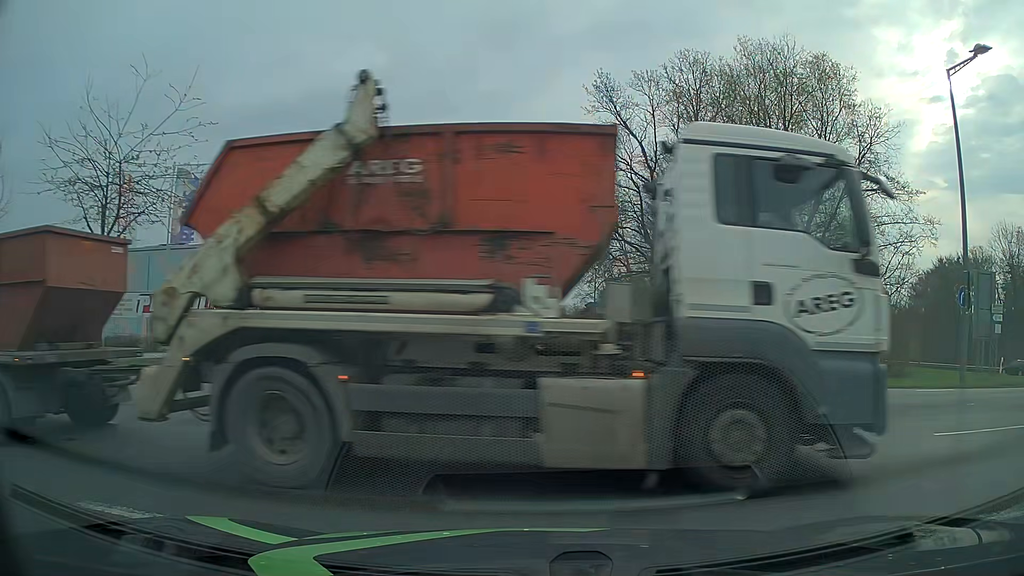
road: residential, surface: asphalt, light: Day
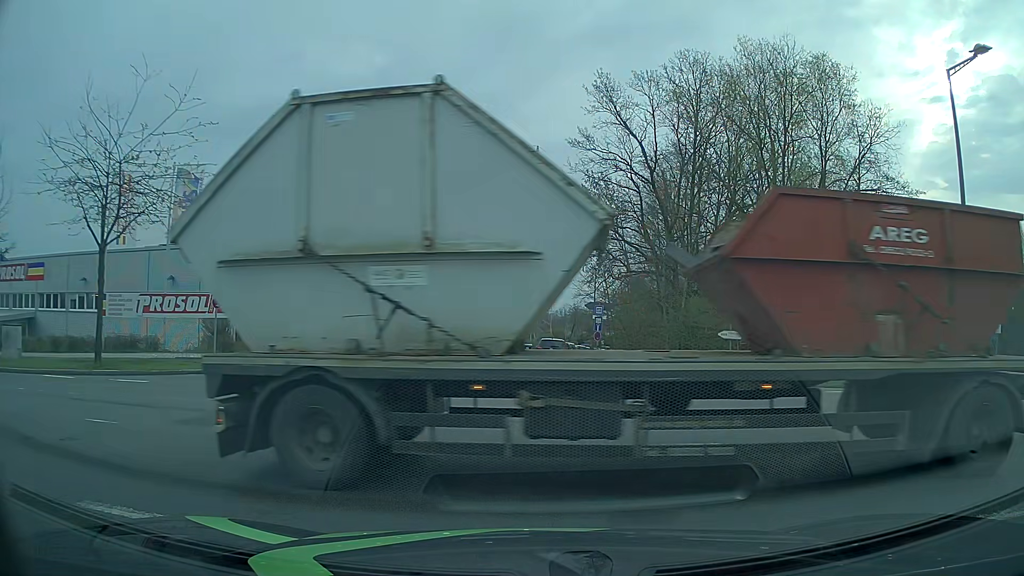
(0.0, 0.0) m; 0°
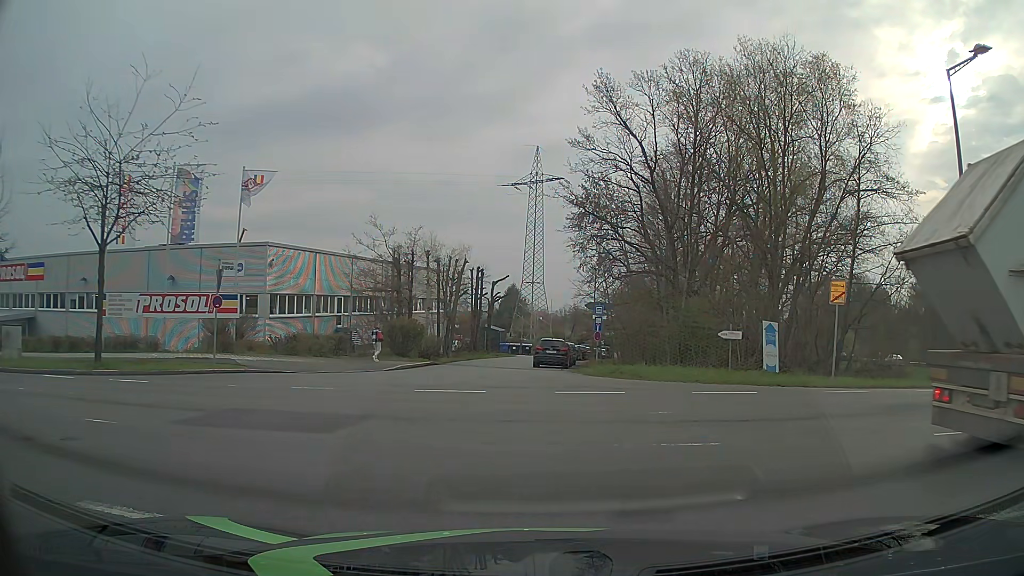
(0.0, 0.0) m; 0°
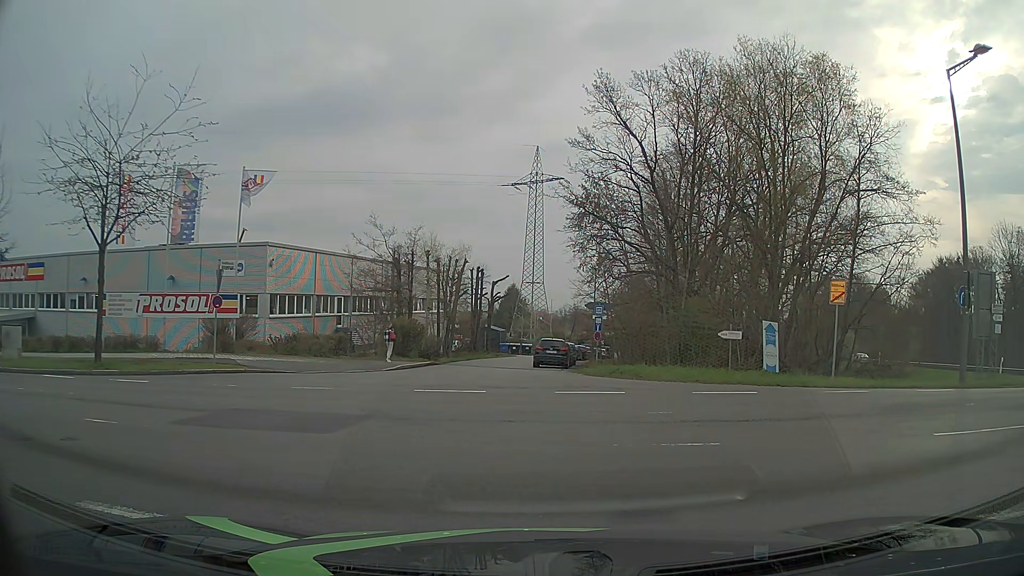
(0.0, 0.0) m; 0°
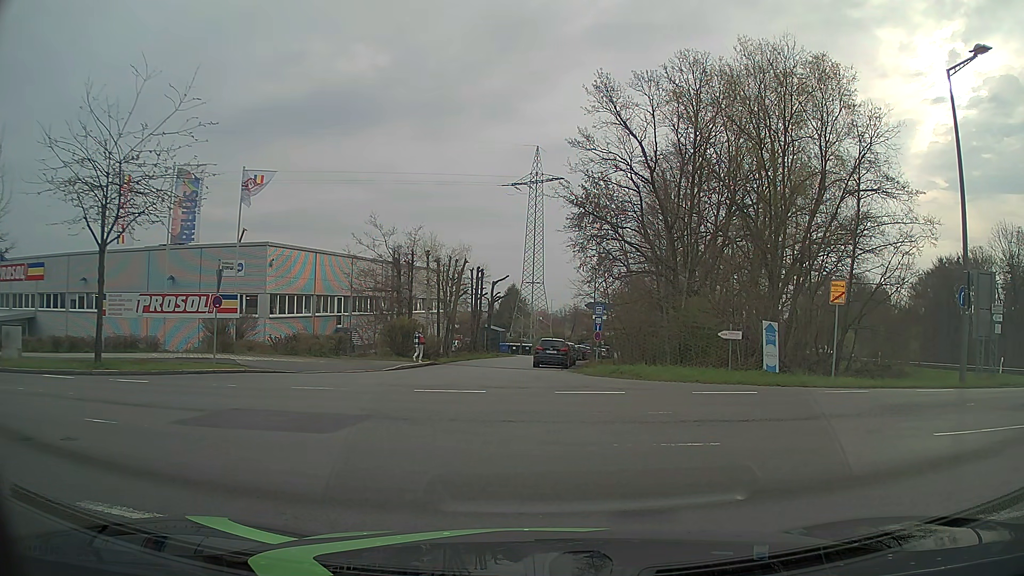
(0.0, 0.0) m; 0°
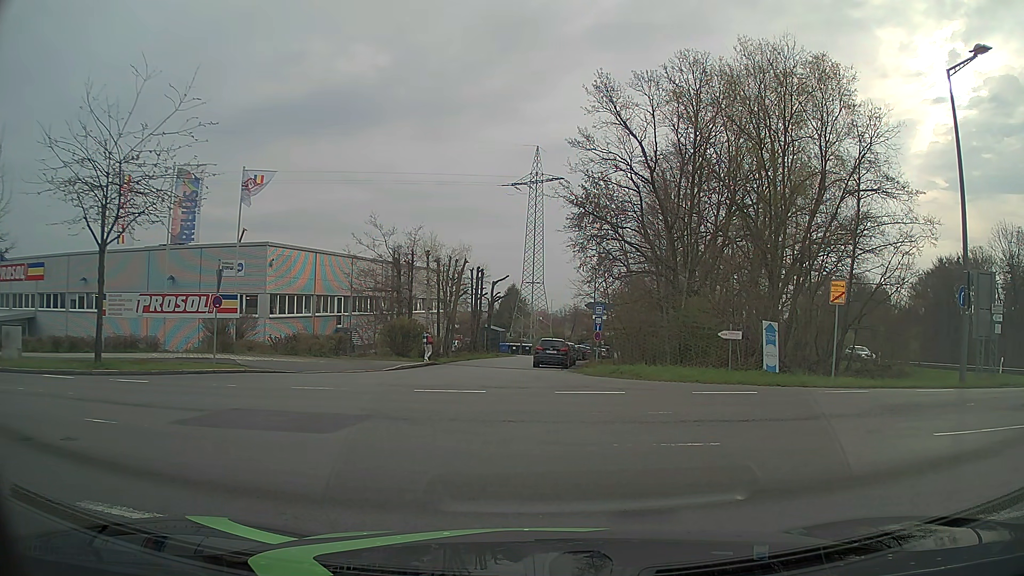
(0.0, 0.0) m; 0°
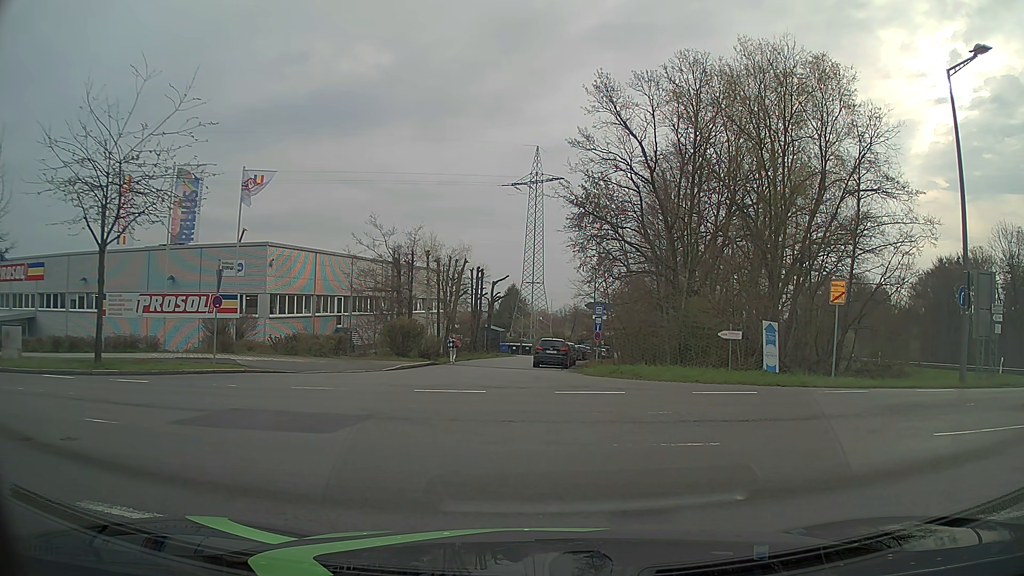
(0.0, 0.0) m; 0°
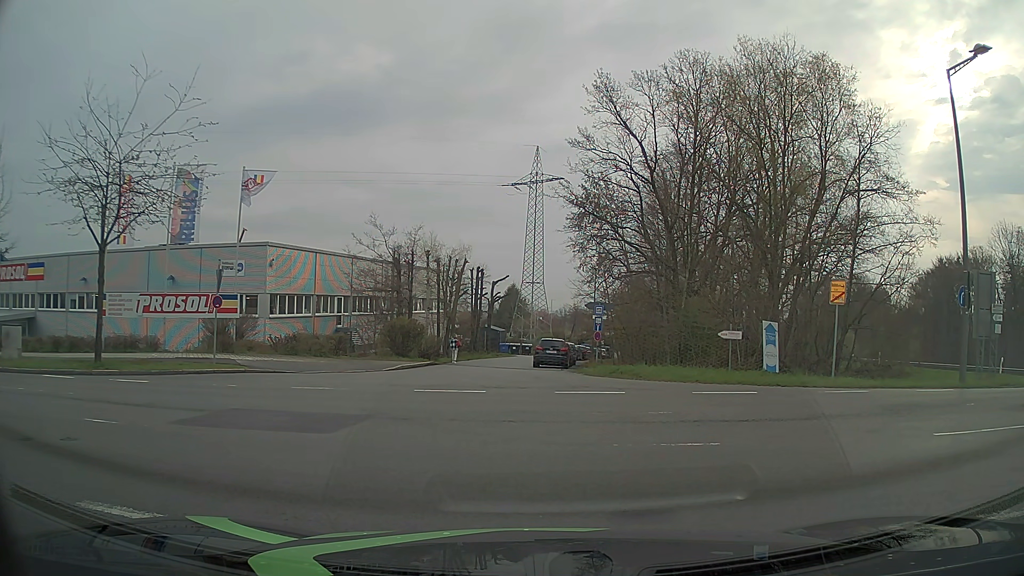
(0.0, 0.0) m; 0°
(-4, +9) (-12, +14) (-22, +16) (-32, +17) (-42, +18) (-52, +19) (-62, +20) (-72, +22) (-81, +24) (-91, +26) m
